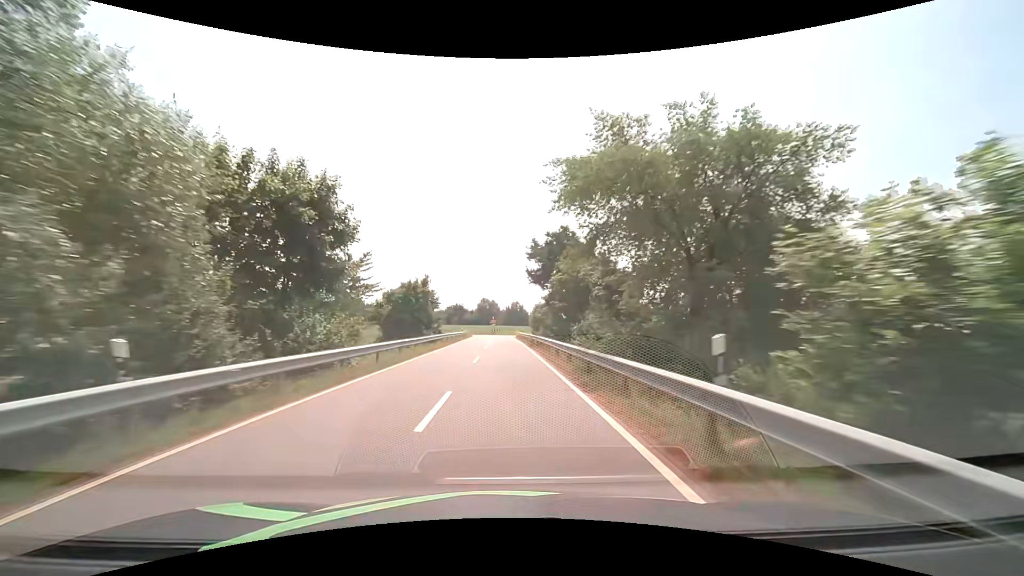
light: Day
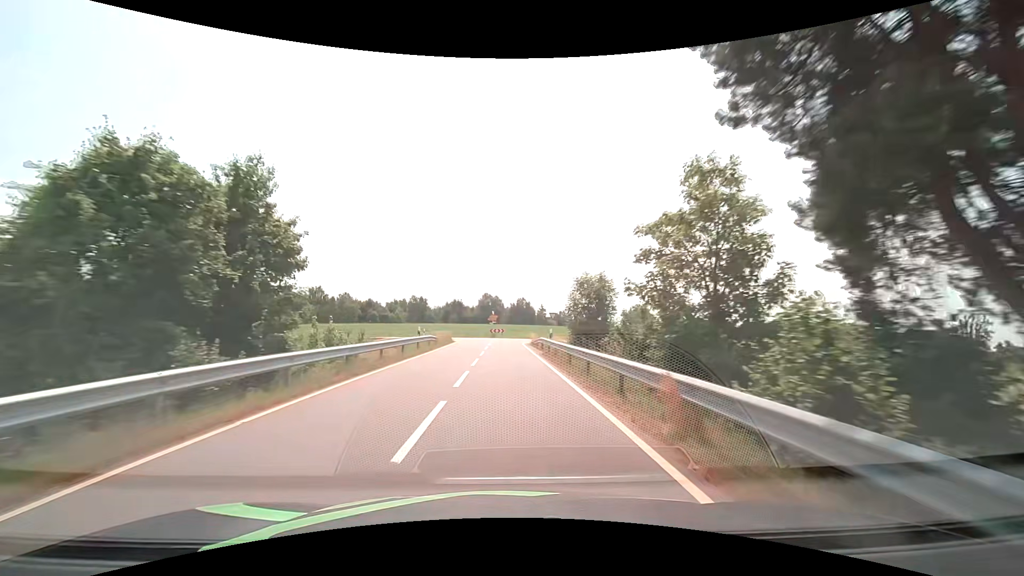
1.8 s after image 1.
(-0.1, +31.4) m; 0°
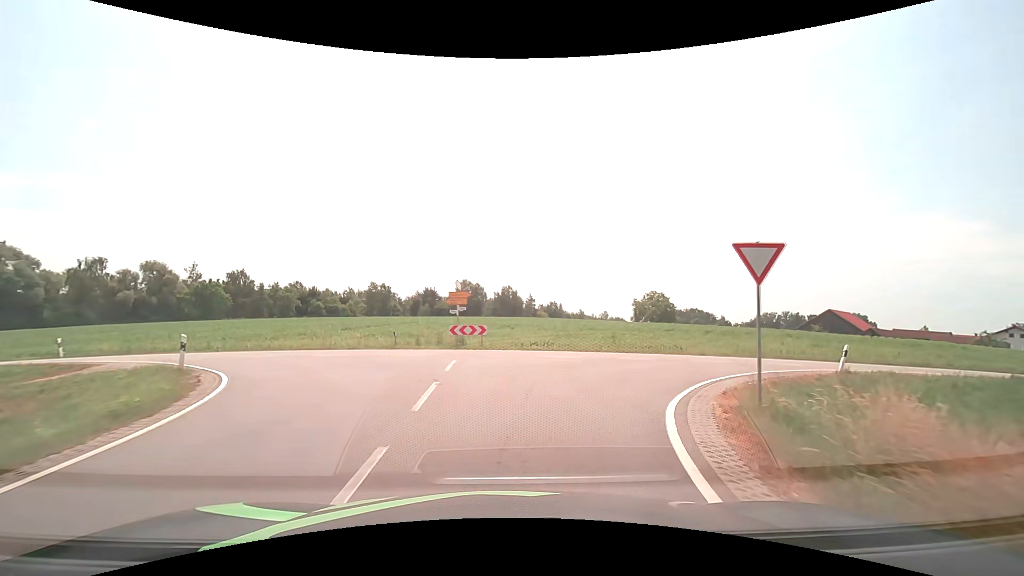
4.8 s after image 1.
(-0.1, +38.8) m; +2°
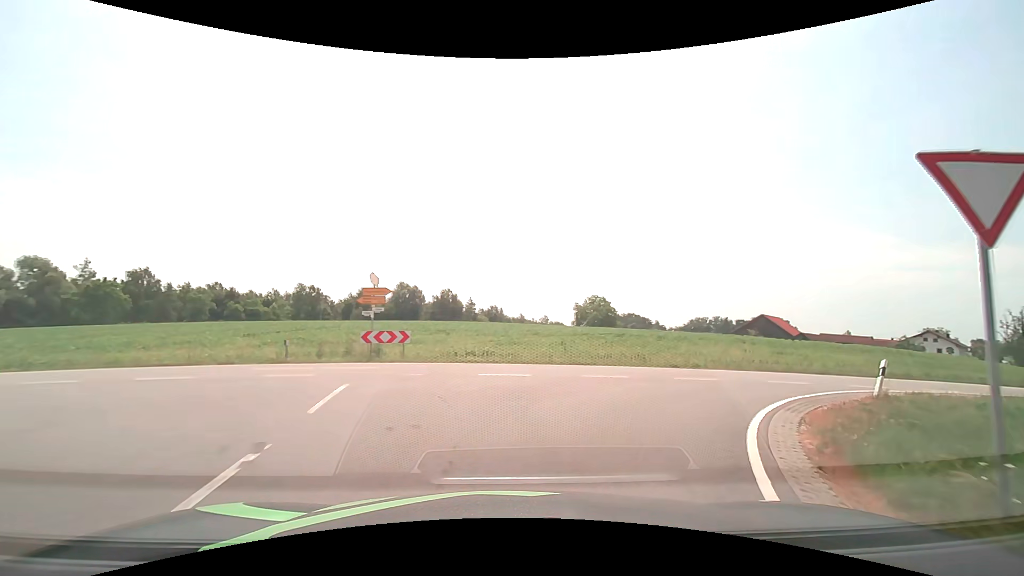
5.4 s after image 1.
(+0.2, +5.3) m; +6°
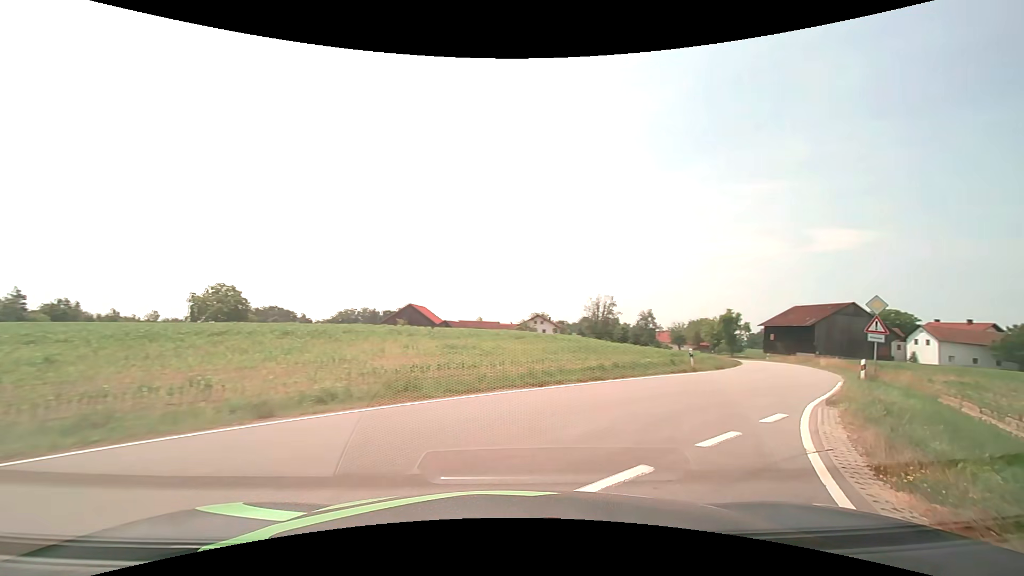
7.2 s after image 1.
(+4.0, +12.9) m; +38°
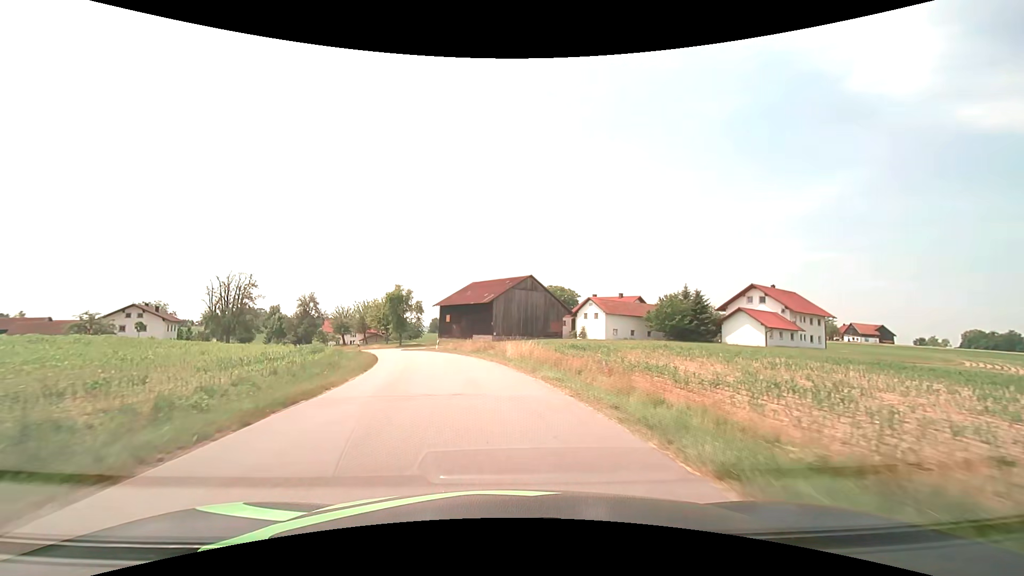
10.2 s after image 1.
(+14.0, +25.3) m; +36°
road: tertiary
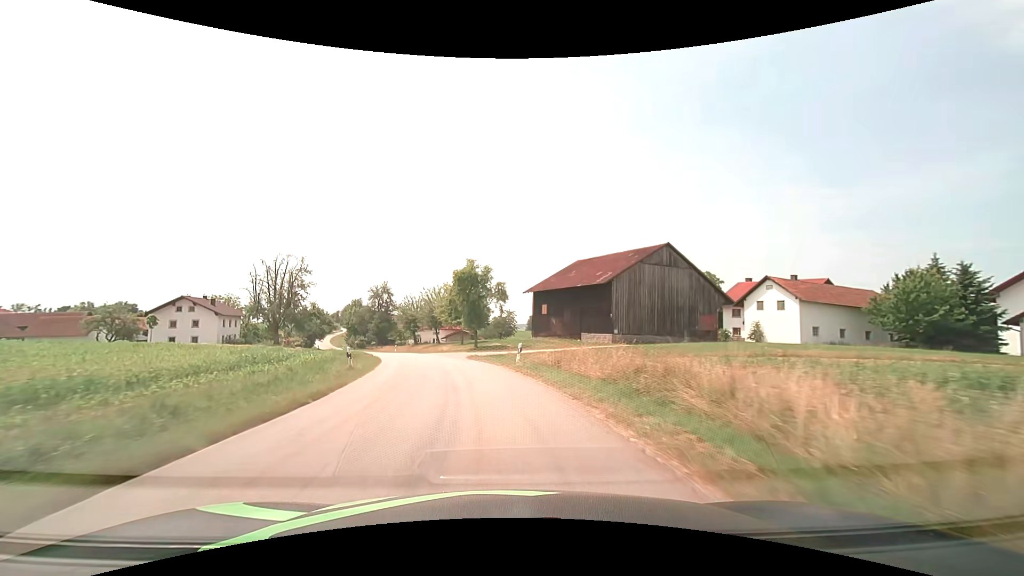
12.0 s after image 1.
(-2.4, +25.9) m; -11°
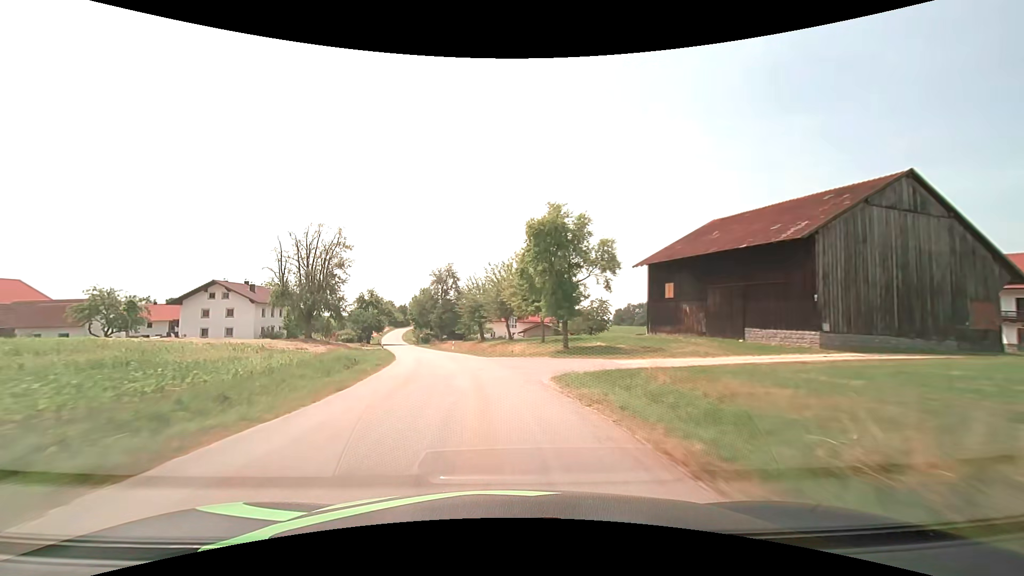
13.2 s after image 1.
(-1.5, +20.7) m; -9°
(0, +10) (-1, +20) (-3, +30) (-5, +40) (-8, +49) (-10, +59) (-13, +68) (-16, +78) (-18, +88) (-21, +97) m
